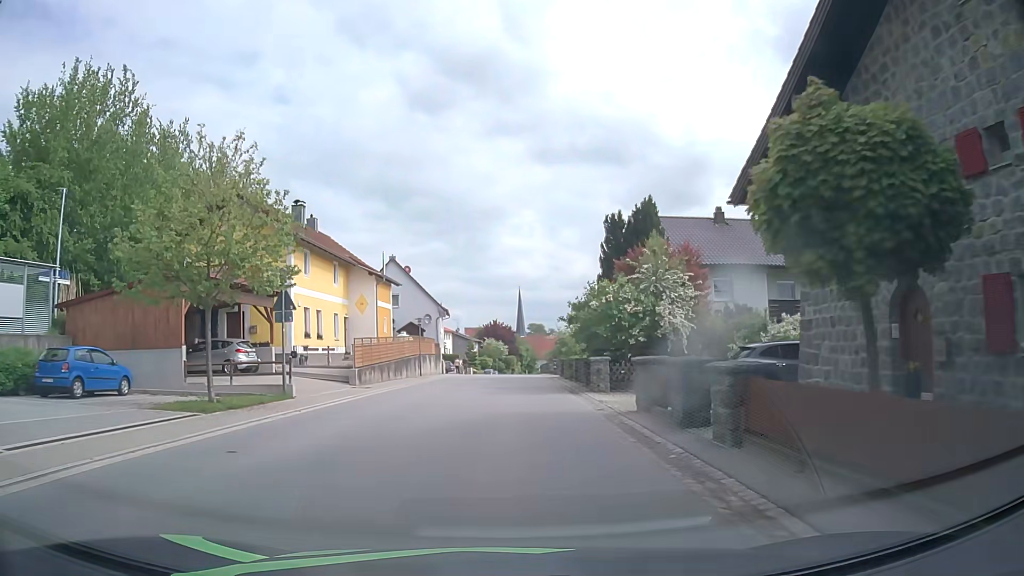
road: tertiary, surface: asphalt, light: Day
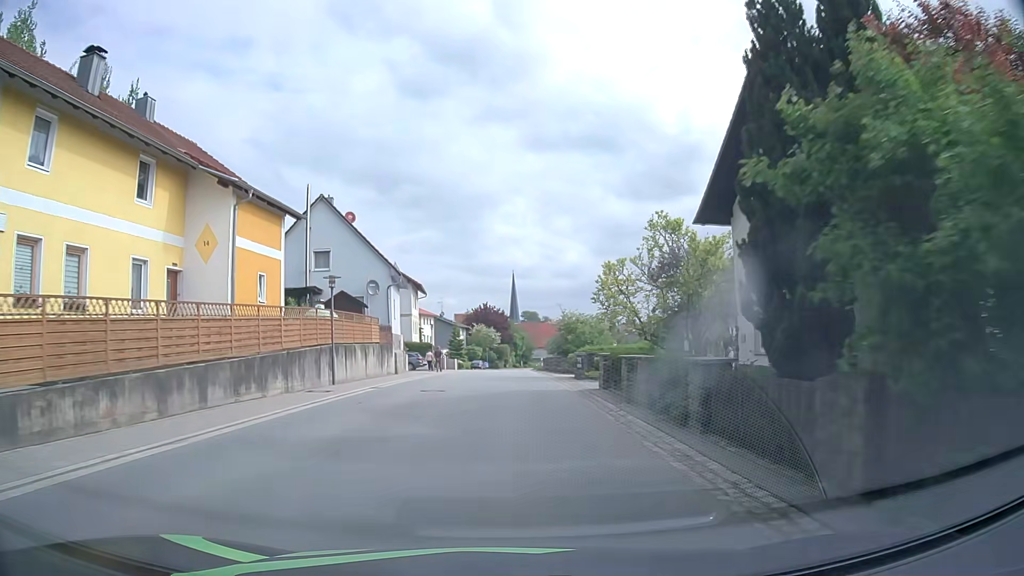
(+0.2, +21.1) m; +1°
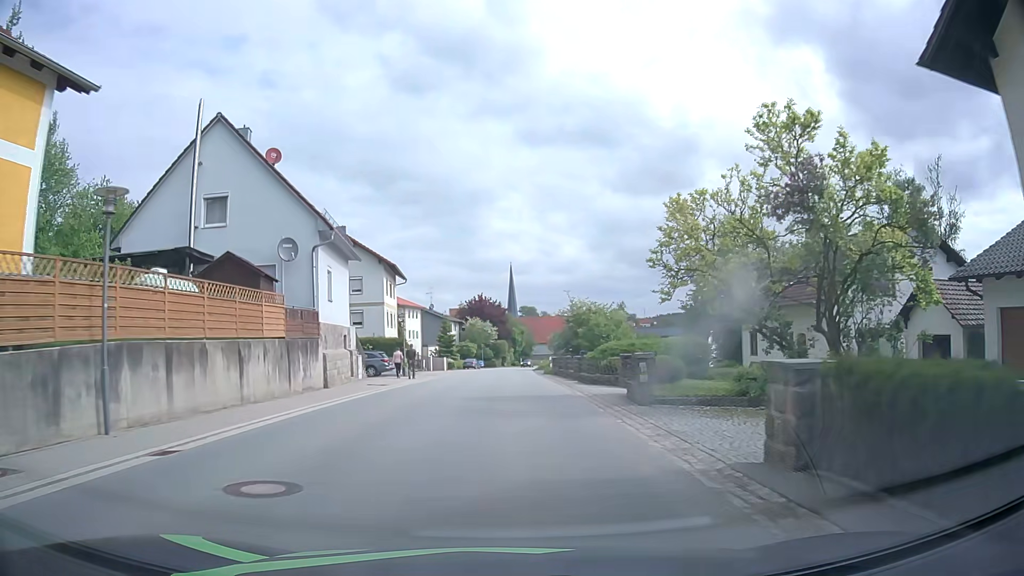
(0.0, +14.3) m; 0°
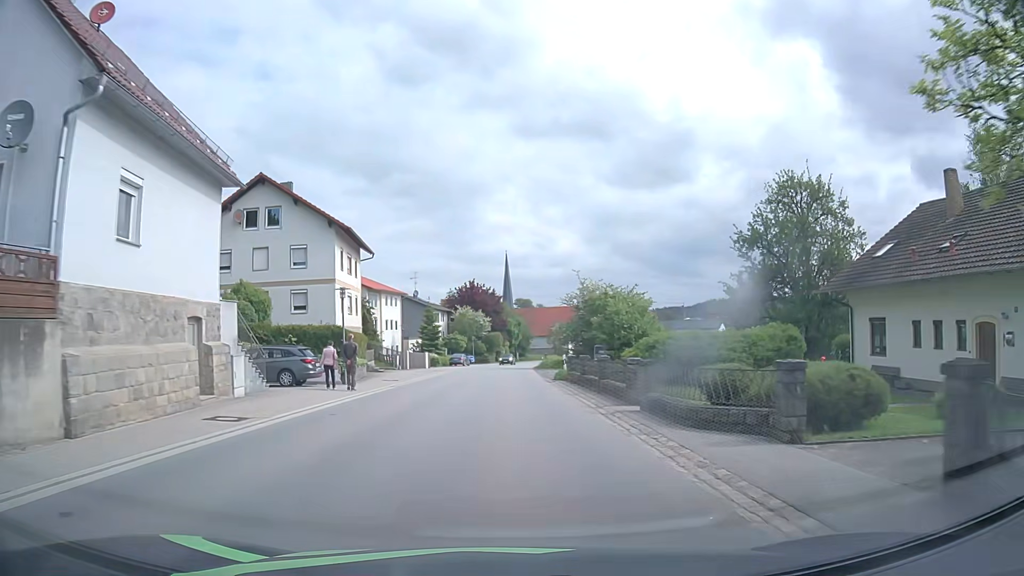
(+0.1, +14.4) m; 0°
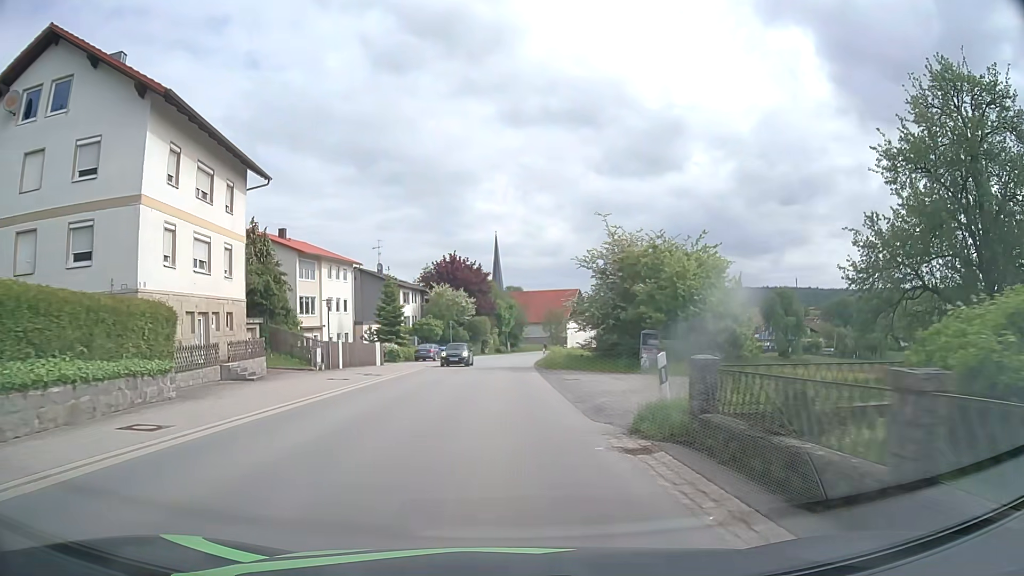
(+0.3, +21.7) m; +1°
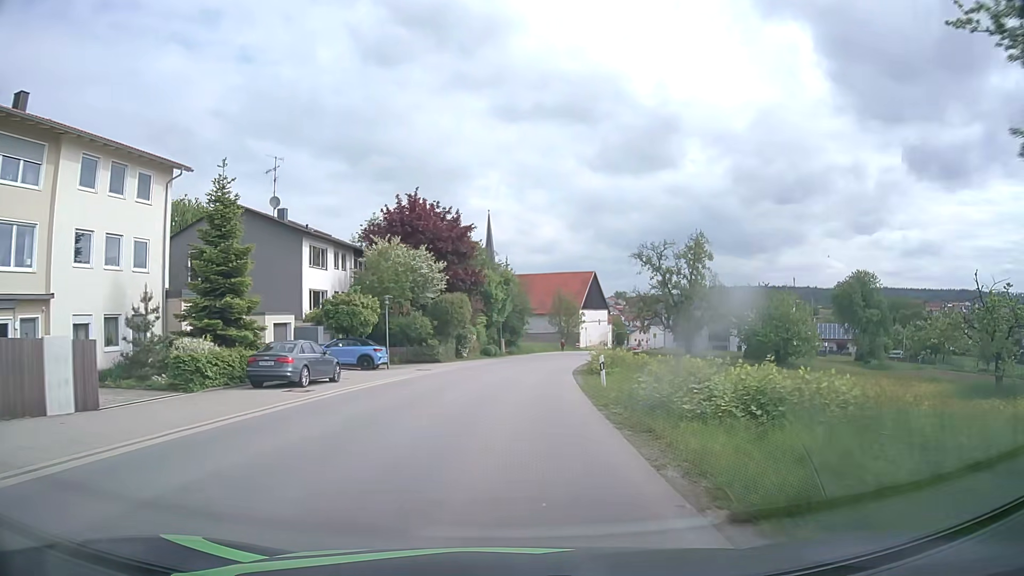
(+0.1, +35.6) m; 0°
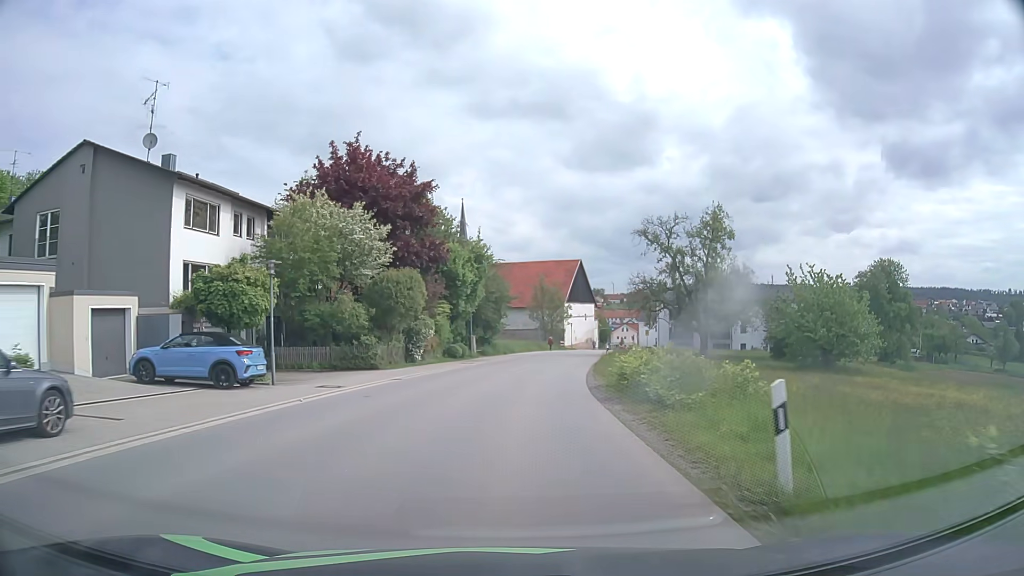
(+0.2, +14.6) m; +2°
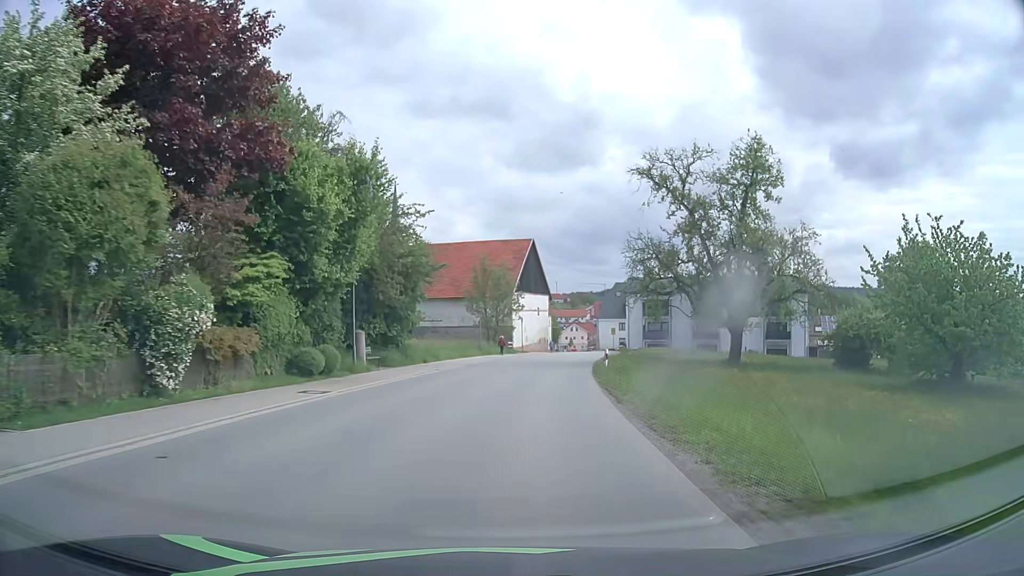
(+0.9, +22.4) m; +5°
(0, +10) (+1, +20) (+2, +30) (+4, +40) (+5, +50) (+7, +59) (+9, +69) (+10, +79) (+12, +89) (+13, +99) m
